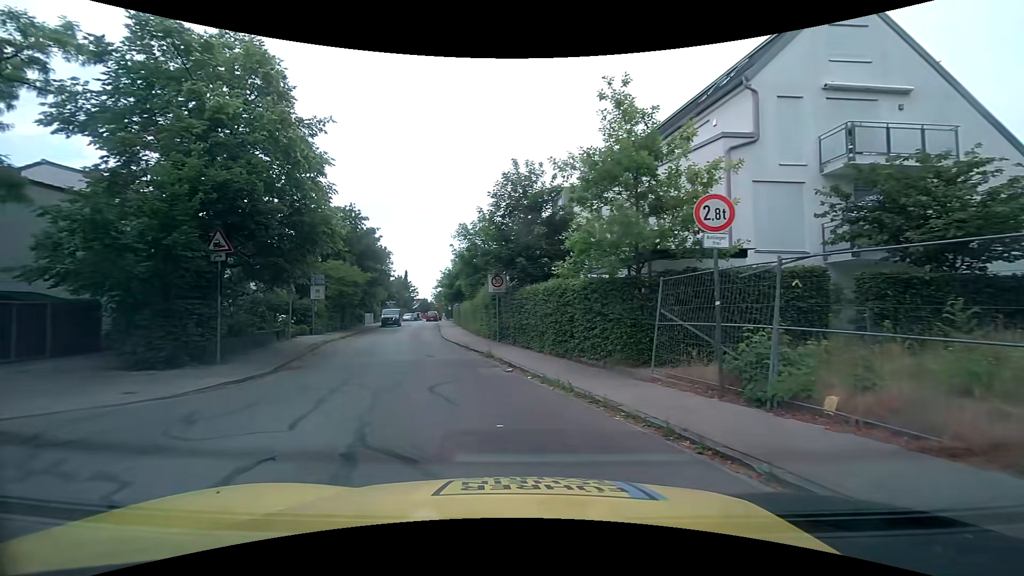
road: residential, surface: asphalt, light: Day
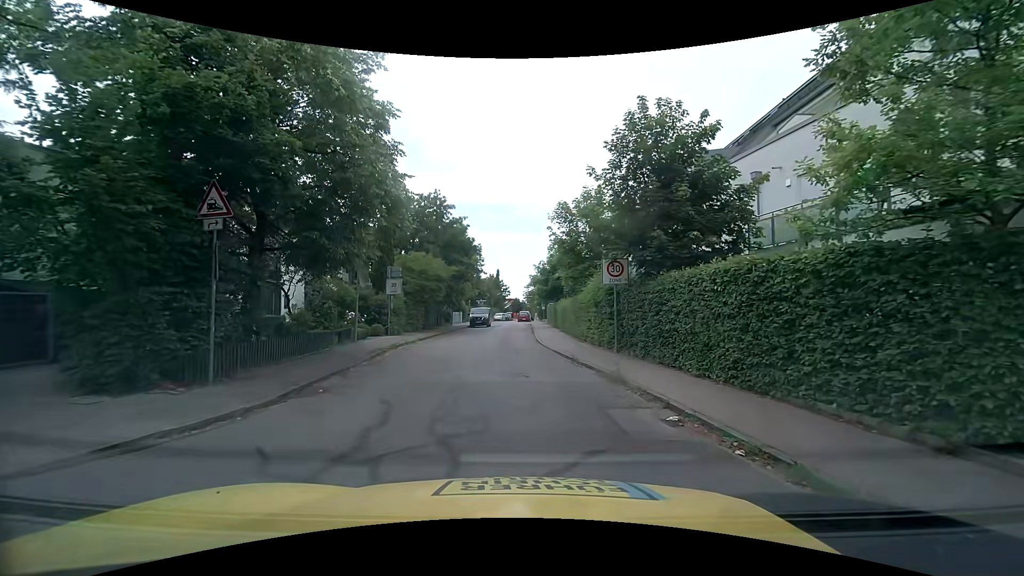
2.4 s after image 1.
(-0.7, +5.9) m; -11°
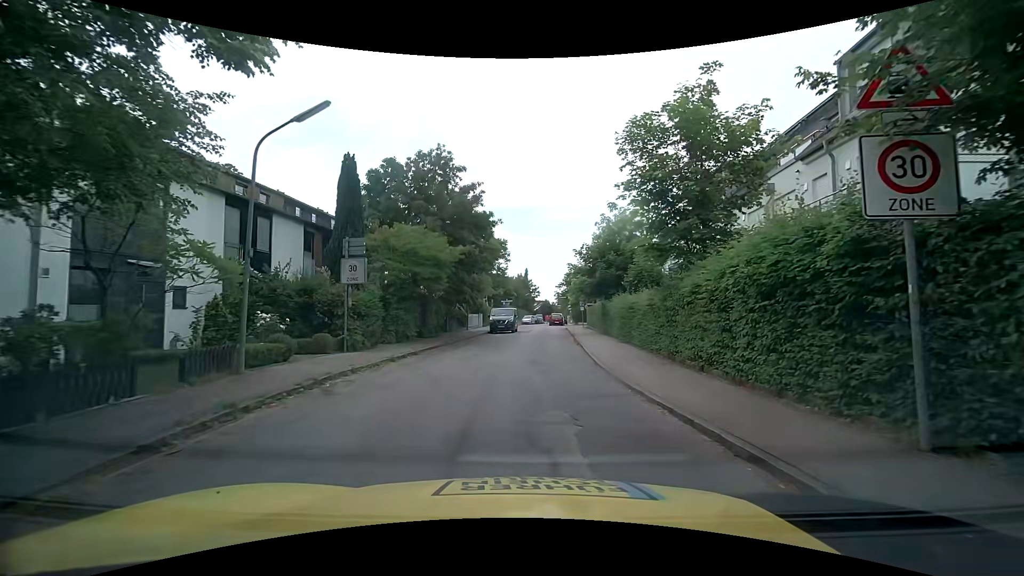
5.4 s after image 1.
(-0.1, +11.1) m; -2°
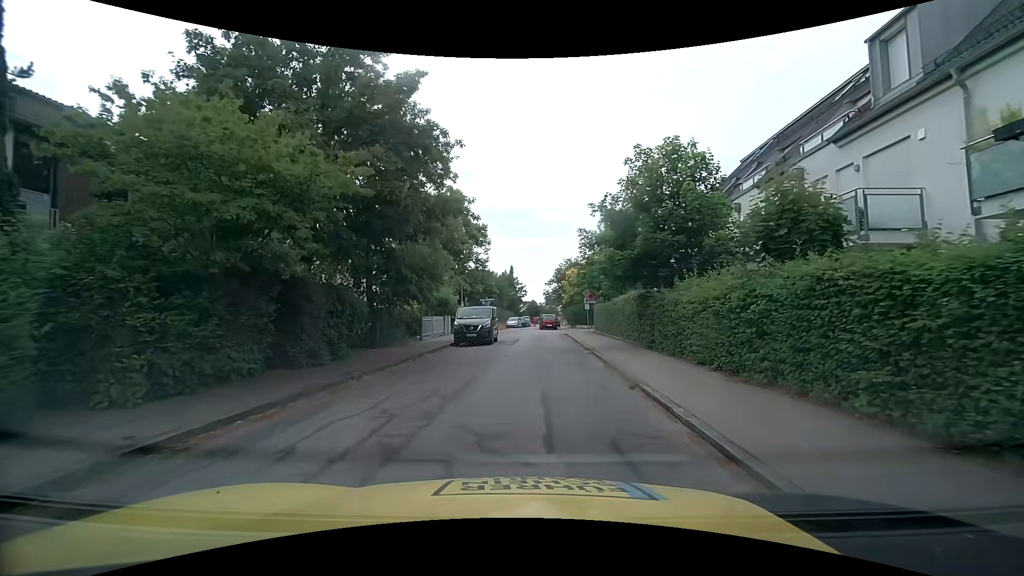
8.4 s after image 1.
(0.0, +13.3) m; +2°
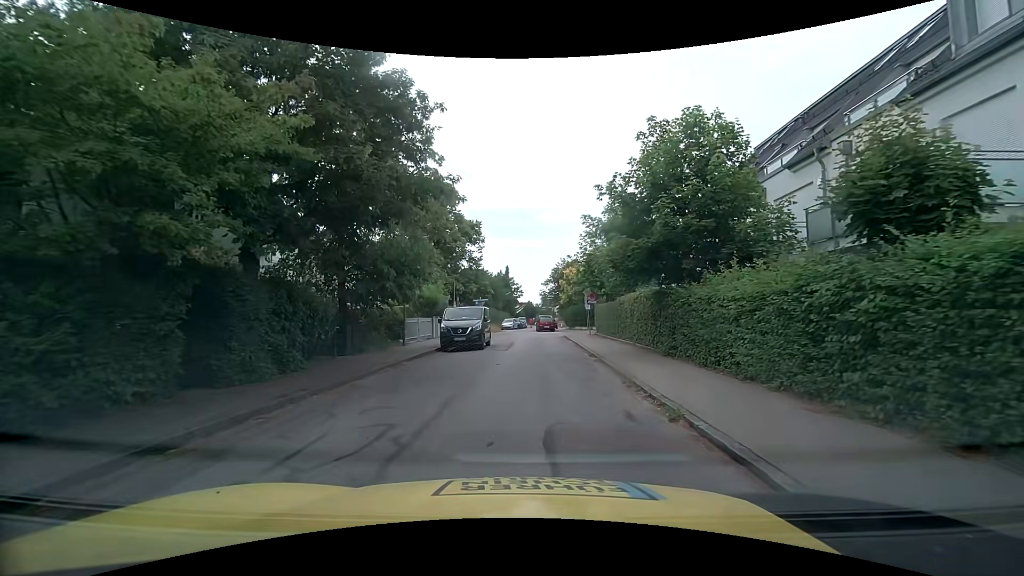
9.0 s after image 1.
(0.0, +2.8) m; 0°
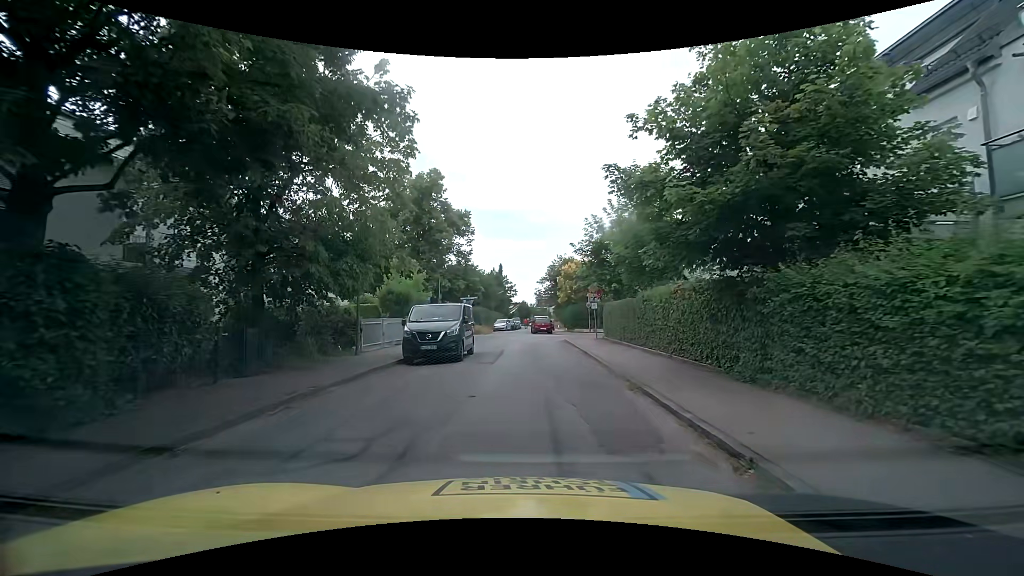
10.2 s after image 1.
(0.0, +5.6) m; 0°
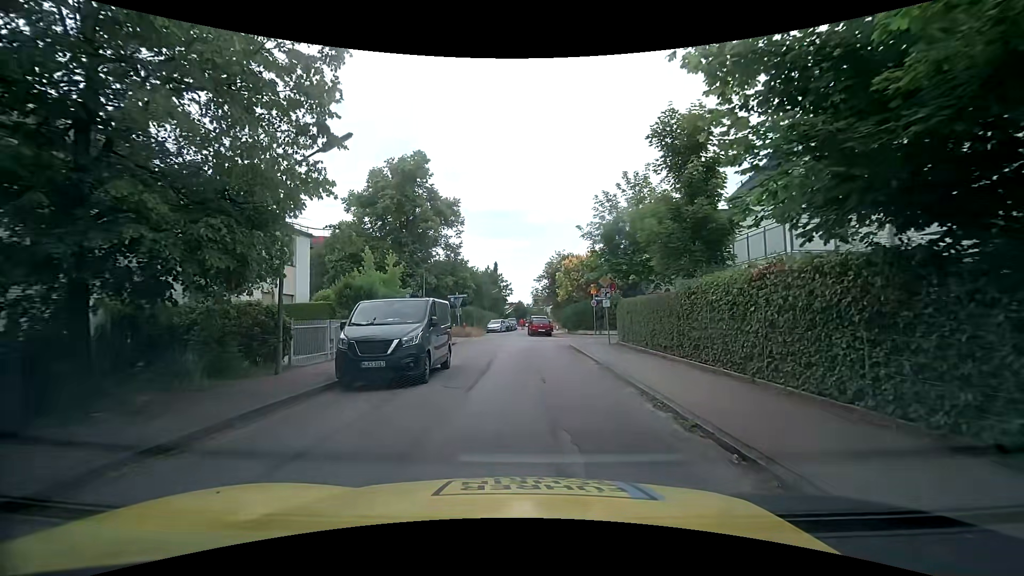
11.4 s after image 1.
(+0.1, +5.2) m; 0°
